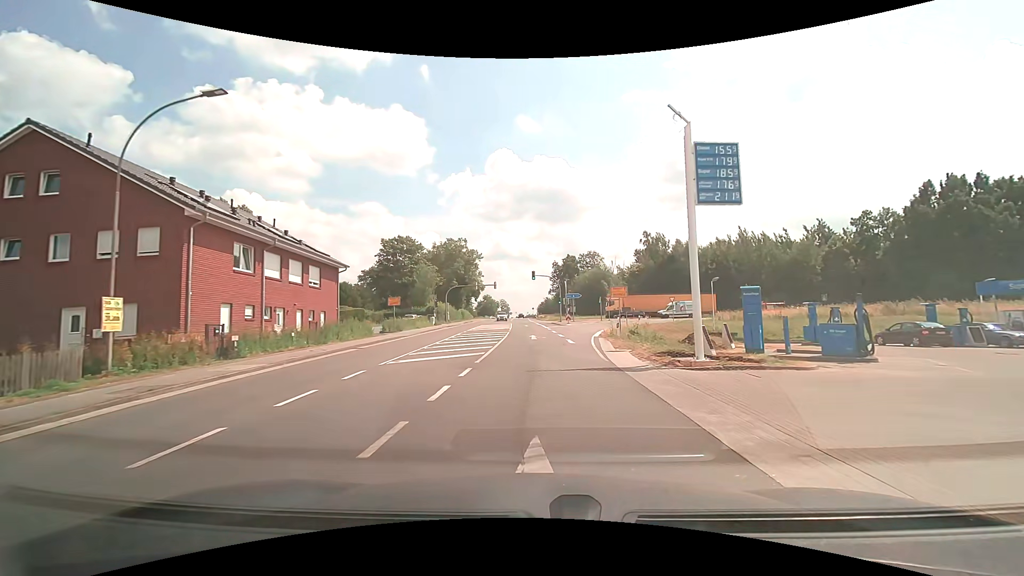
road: secondary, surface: asphalt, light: Day
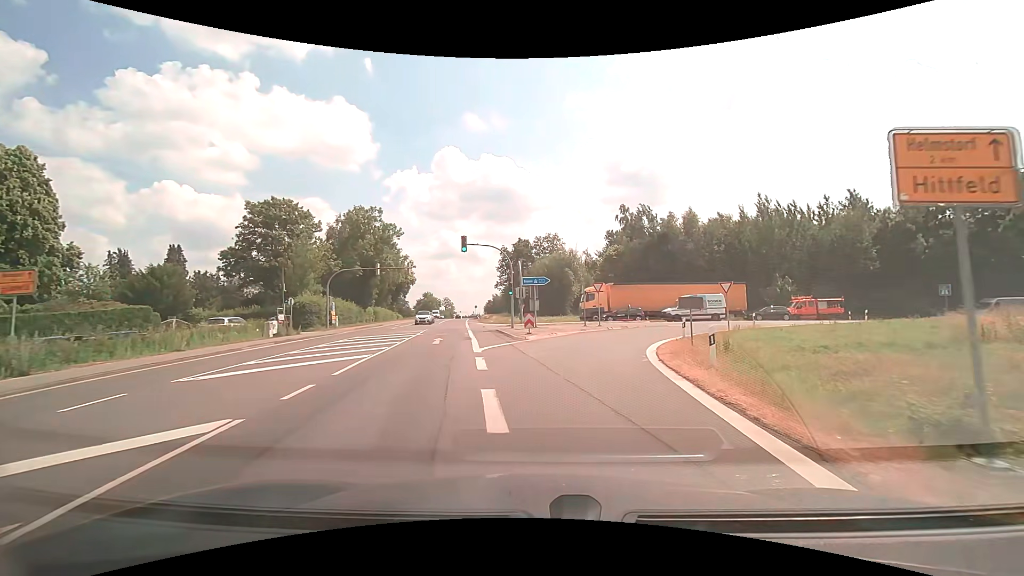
(+1.2, +29.0) m; +6°
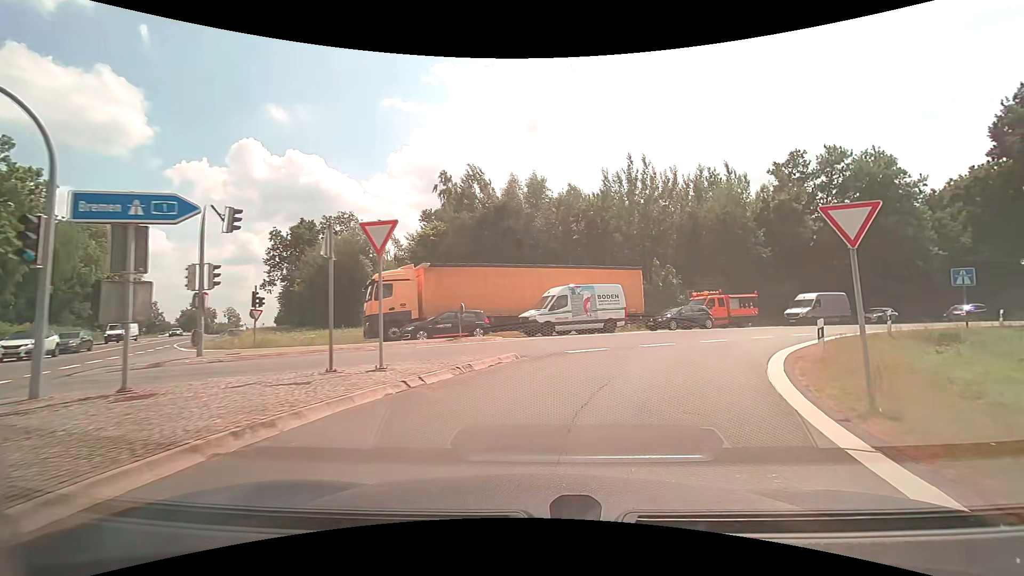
(+3.2, +24.8) m; +21°
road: motorway_link
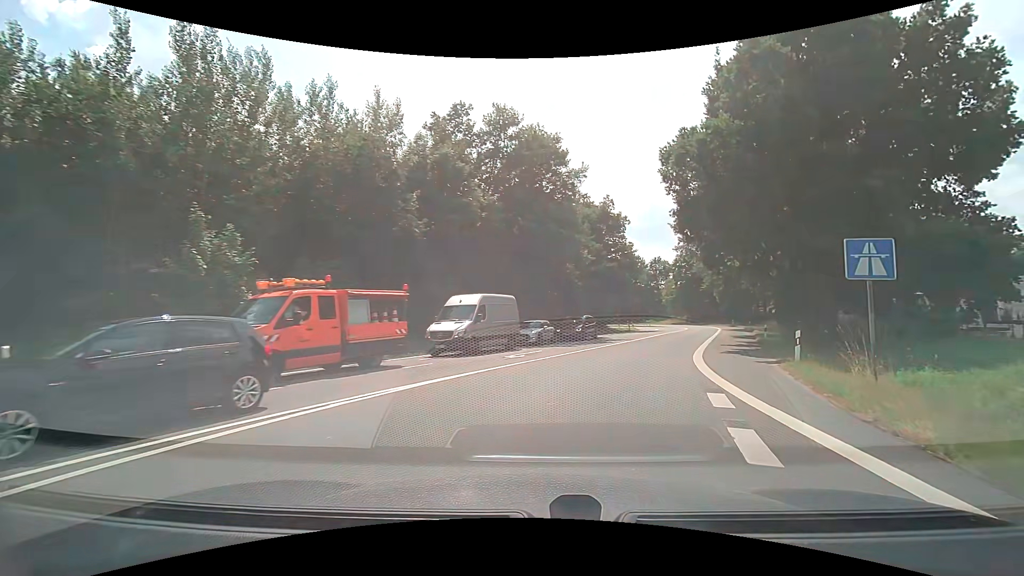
(+7.5, +22.1) m; +39°
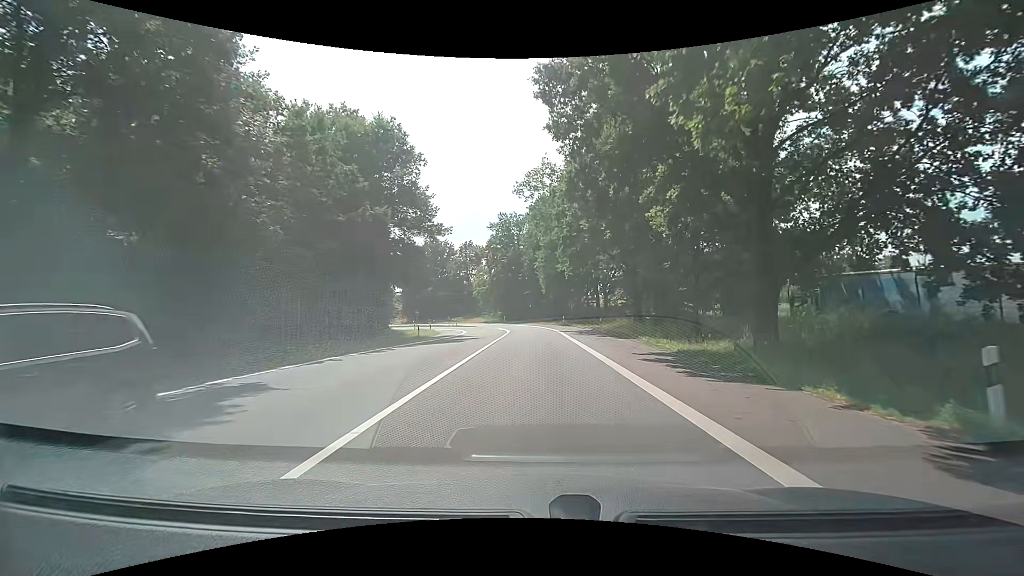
(+6.6, +29.2) m; +21°
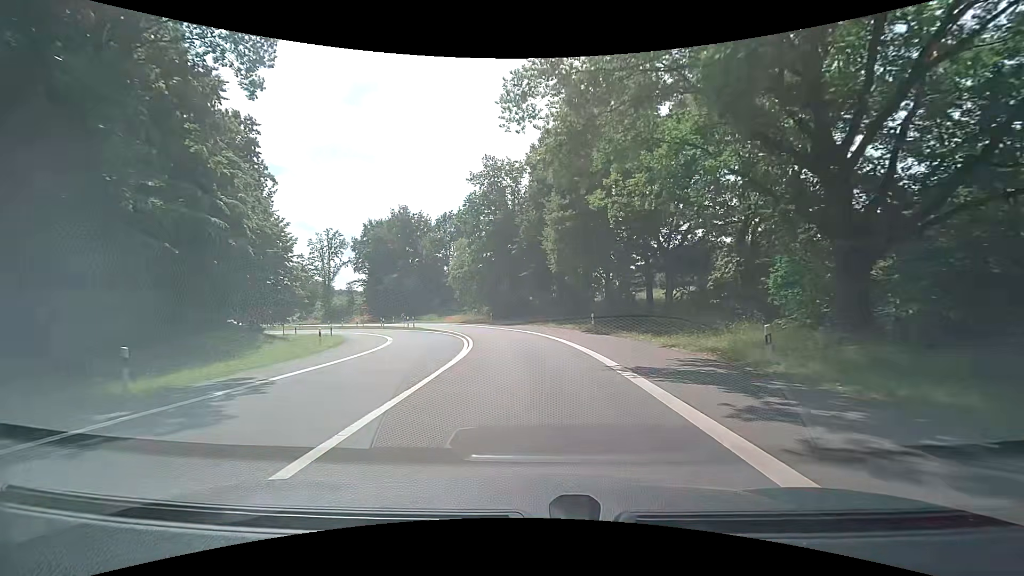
(+0.1, +29.8) m; -1°
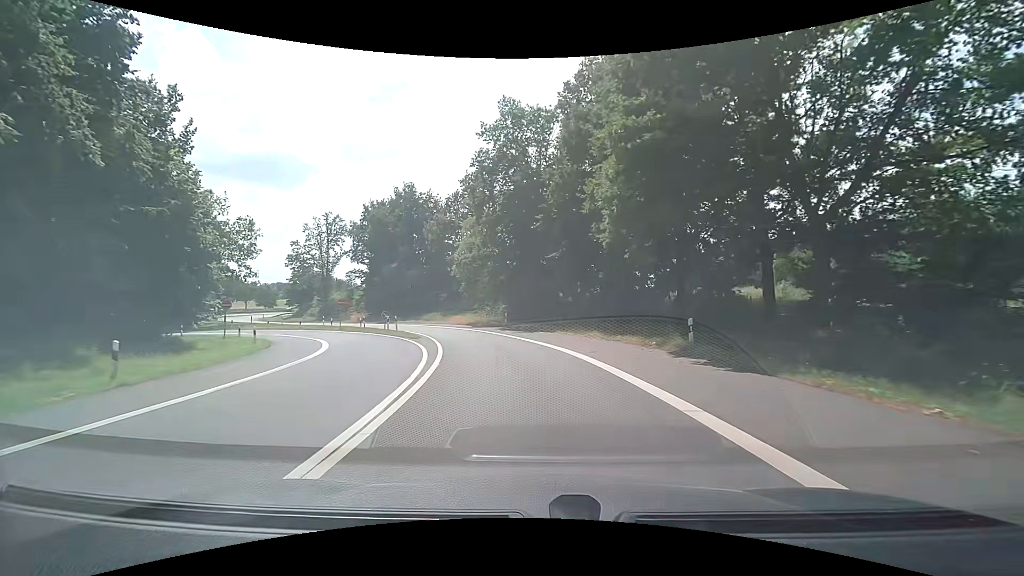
(-0.2, +15.2) m; -2°
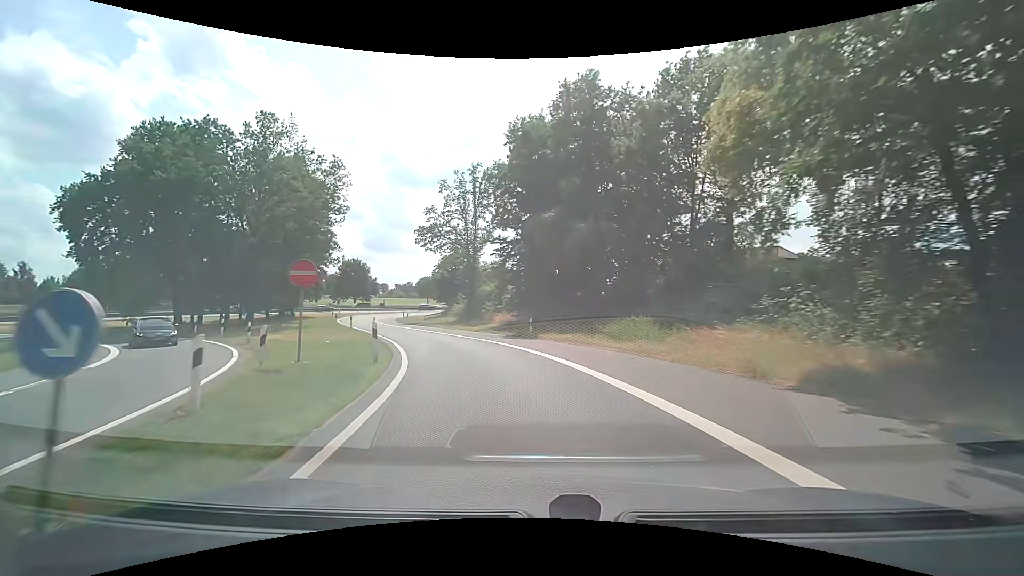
(-6.6, +36.2) m; -23°
(-1, +10) (-3, +20) (-6, +29) (-11, +38) (-15, +47) (-19, +56) (-23, +66) (-25, +75) (-26, +85) (-25, +95) m
